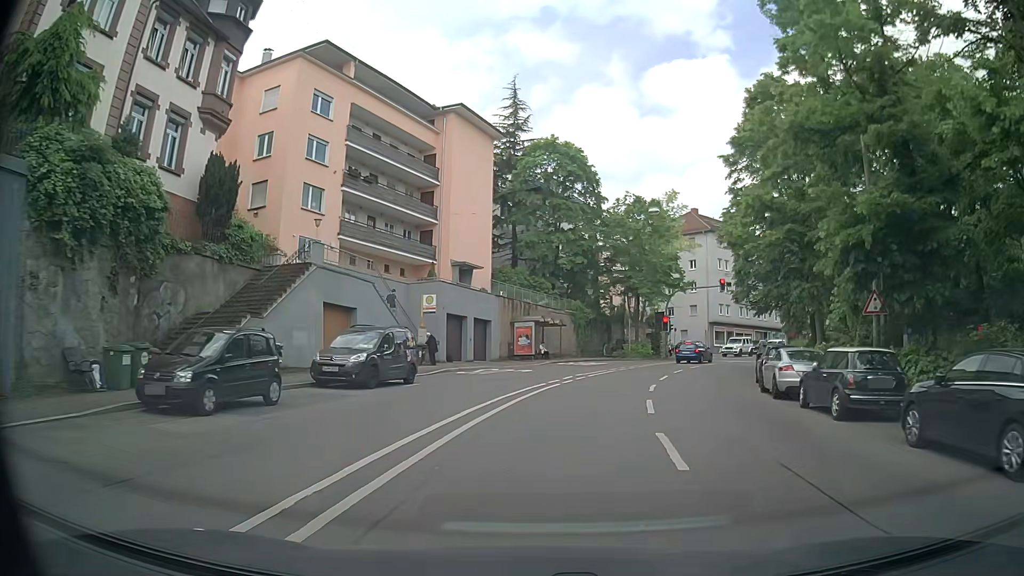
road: secondary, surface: asphalt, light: Day
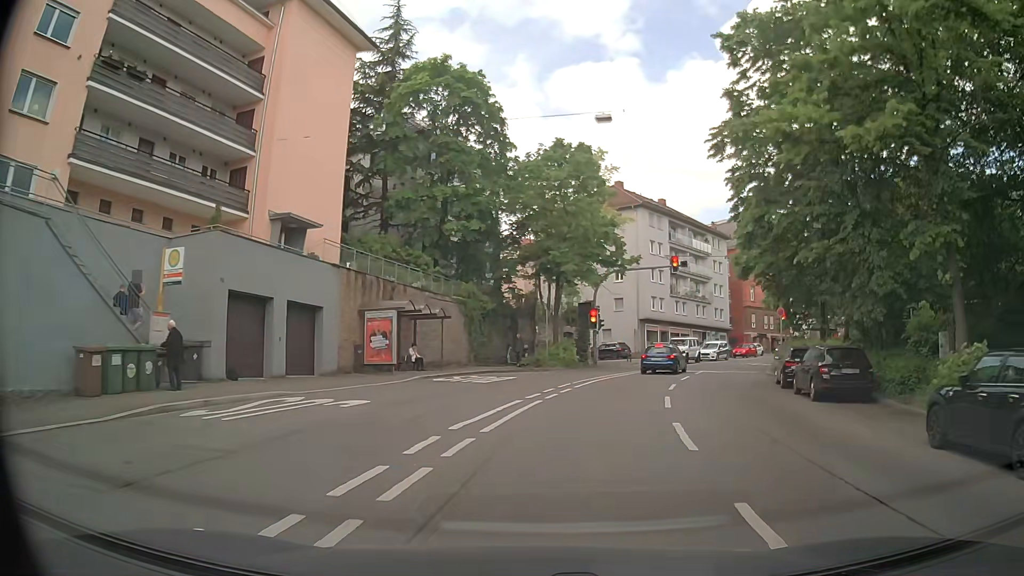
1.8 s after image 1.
(+1.0, +16.8) m; +9°
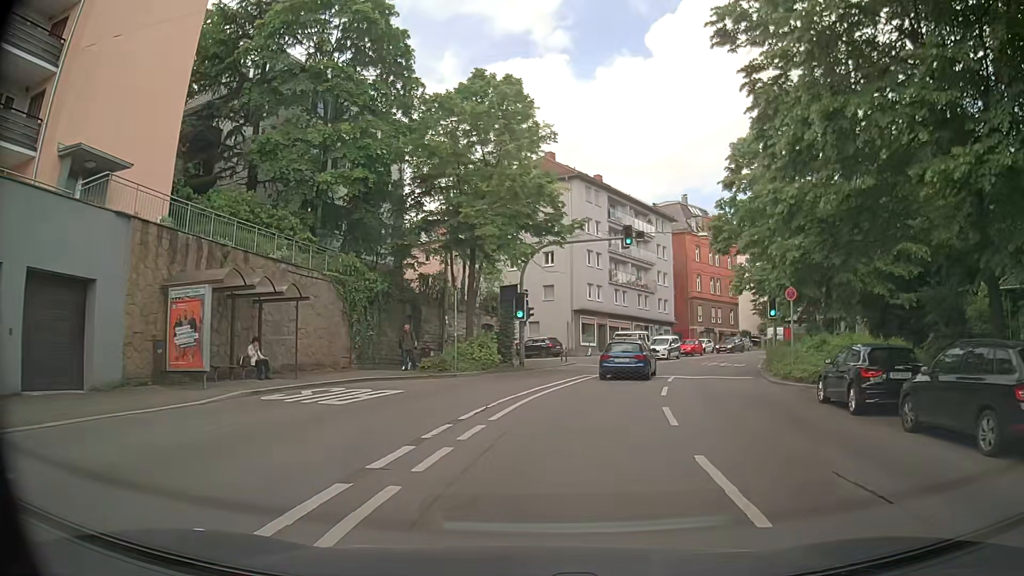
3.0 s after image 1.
(+0.5, +9.9) m; +5°
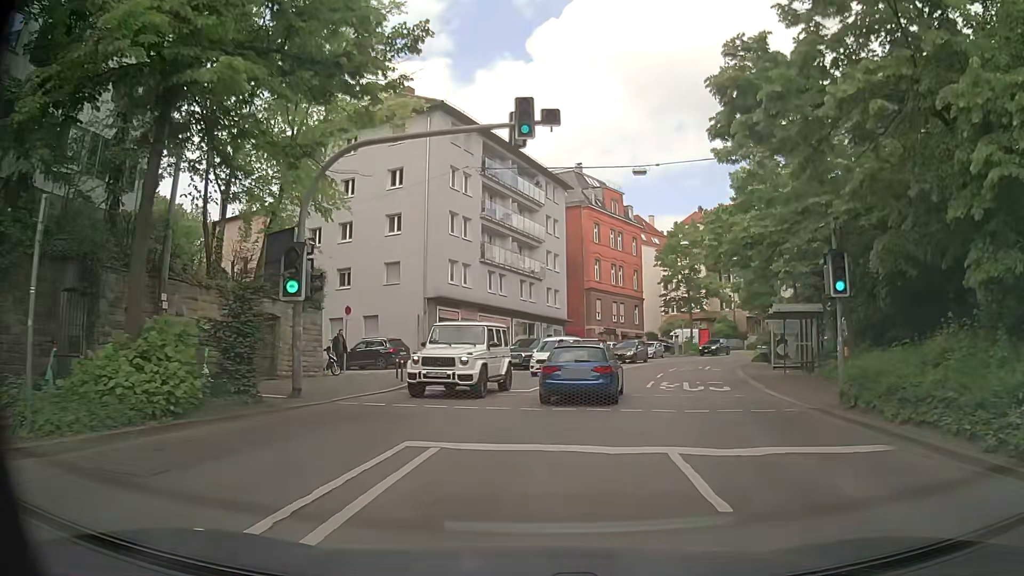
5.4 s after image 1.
(+1.9, +17.7) m; +12°
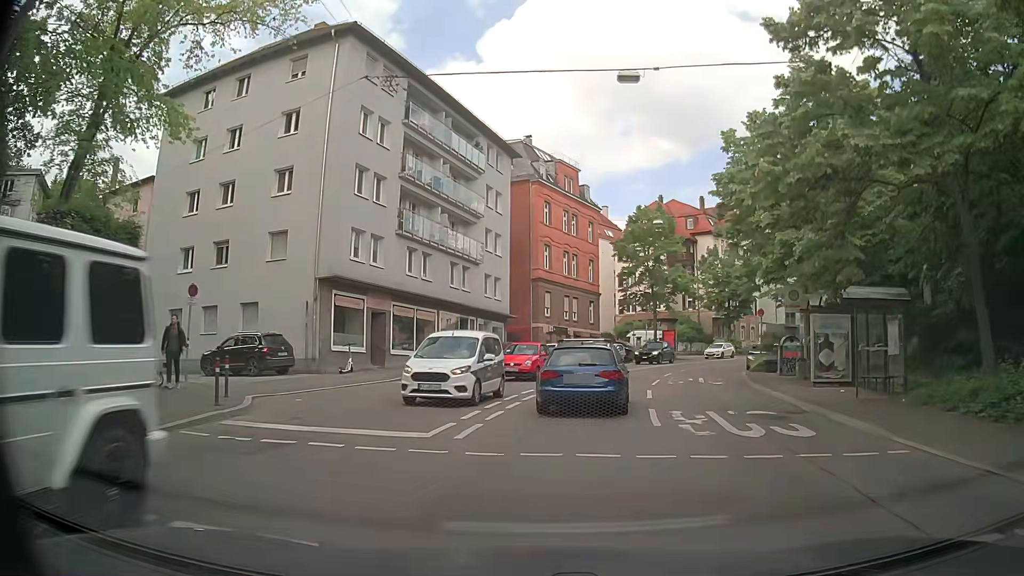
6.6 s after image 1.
(+0.3, +10.2) m; +5°
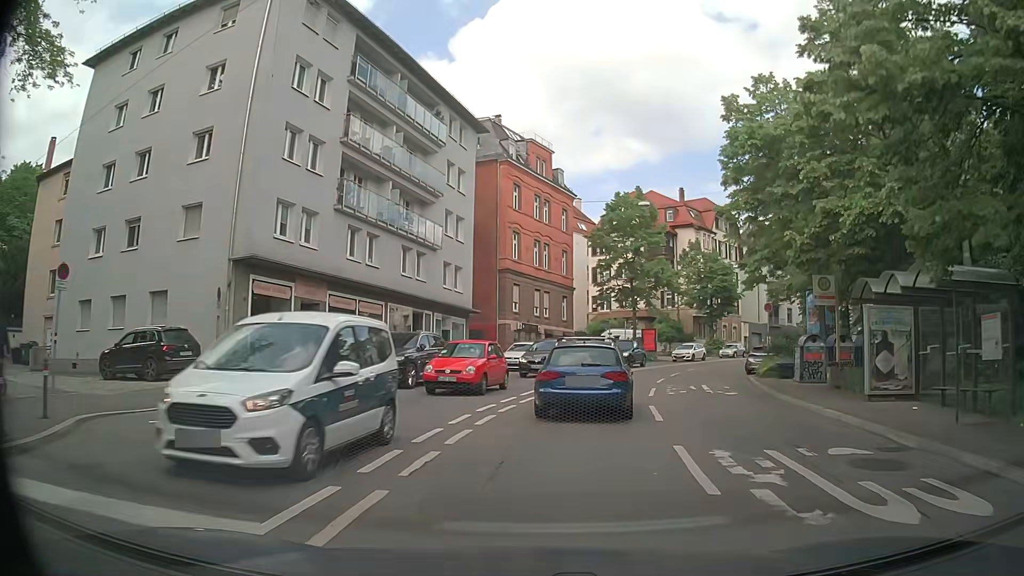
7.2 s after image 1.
(+0.1, +5.5) m; +1°
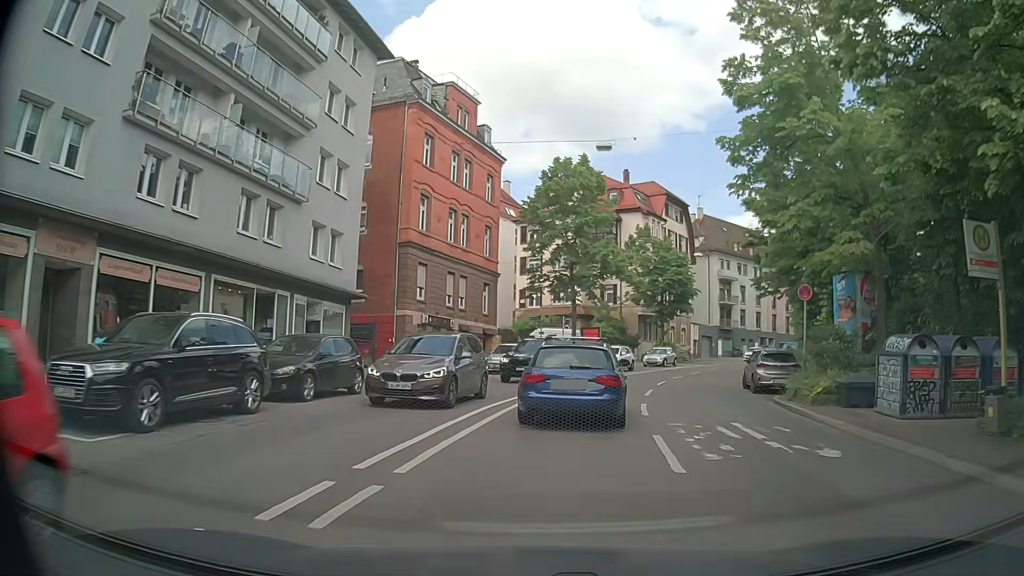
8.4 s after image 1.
(+0.8, +11.0) m; +7°
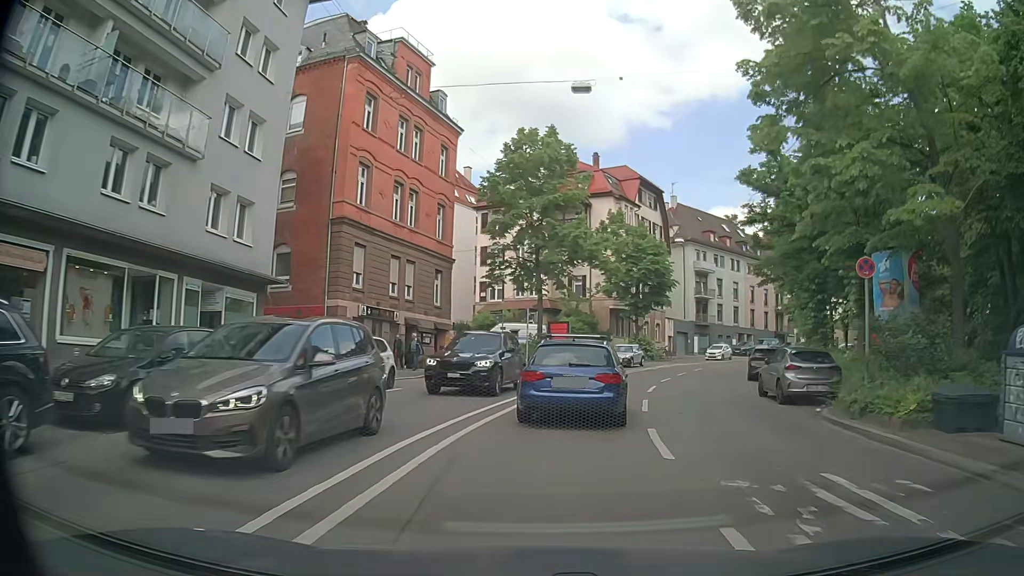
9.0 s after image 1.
(+0.2, +5.7) m; +3°
(+1, +10) (+2, +20) (+4, +30) (+8, +39) (+12, +48) (+18, +56) (+24, +64) (+30, +72) (+38, +78) (+46, +84) m
